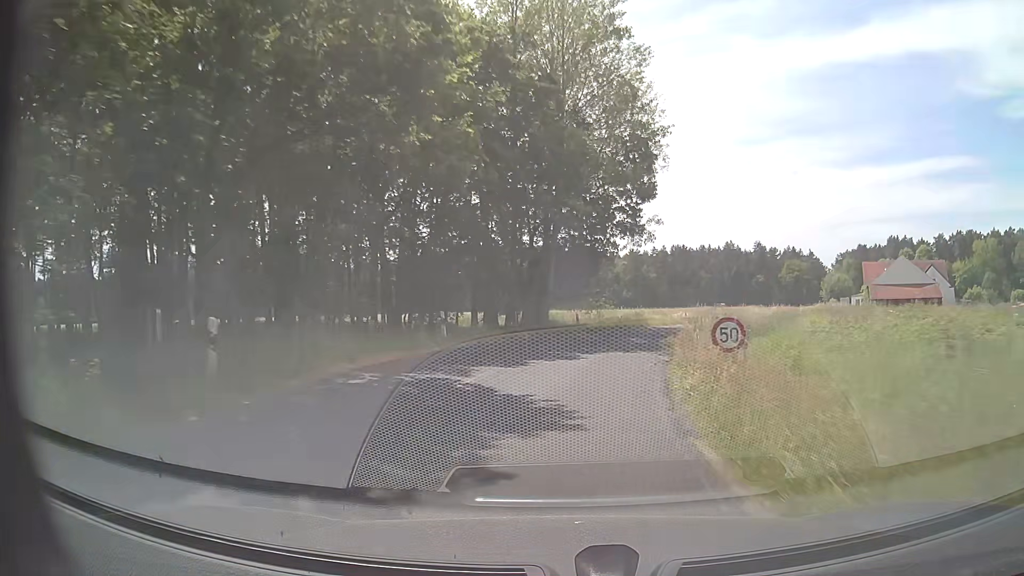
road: secondary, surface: asphalt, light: Day
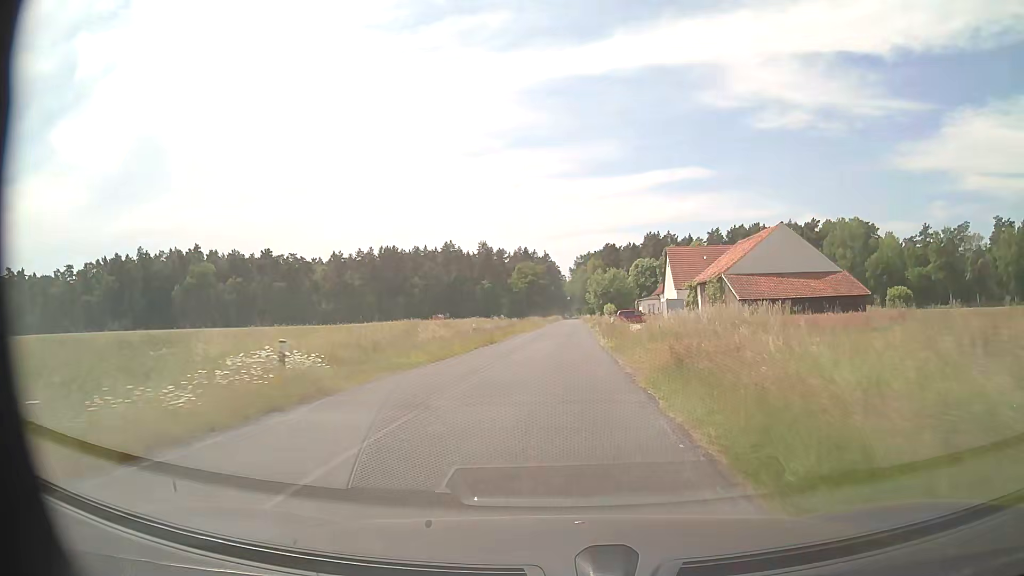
(+9.4, +42.7) m; +24°
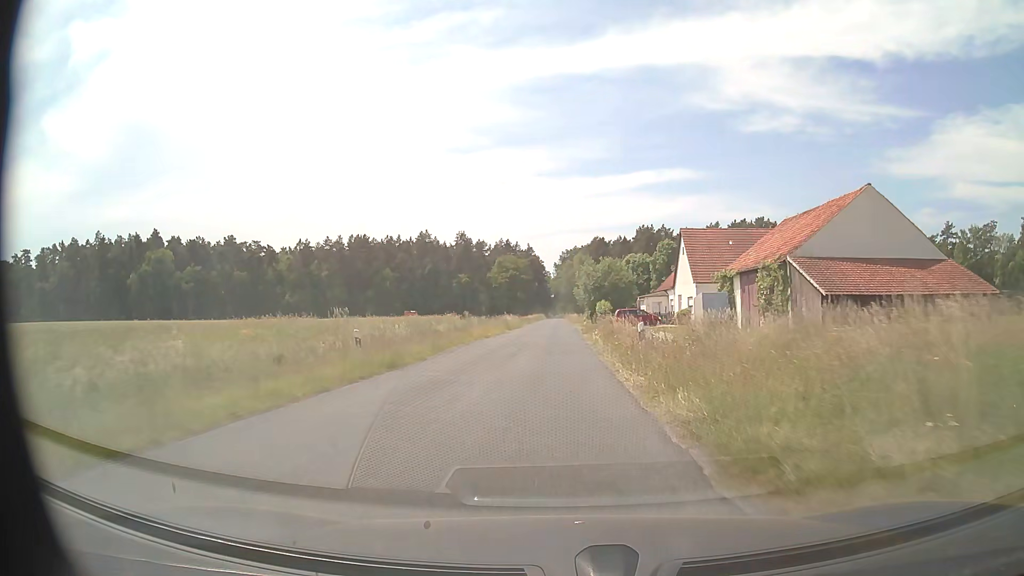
(+0.3, +18.2) m; +2°
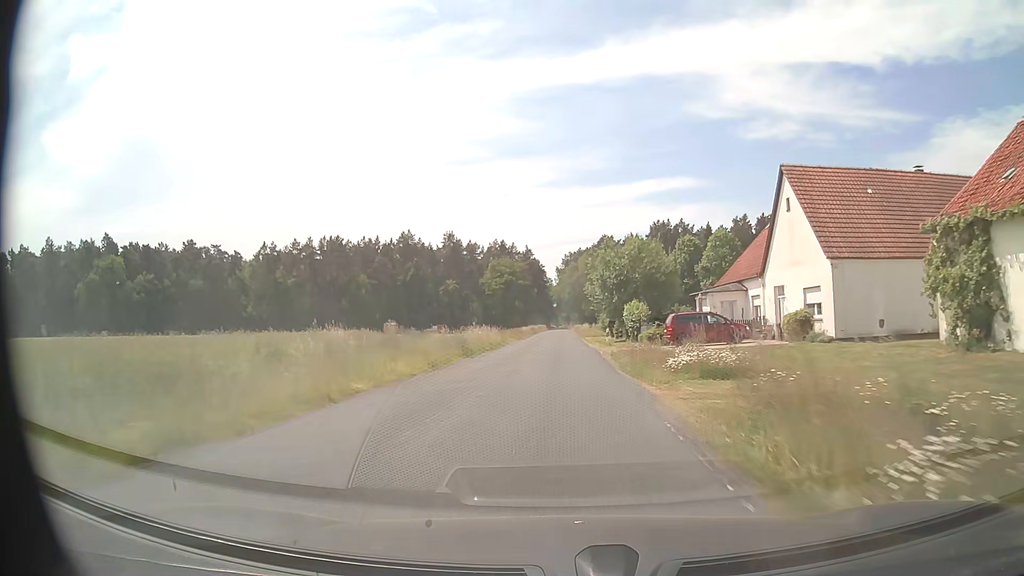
(0.0, +28.0) m; -1°
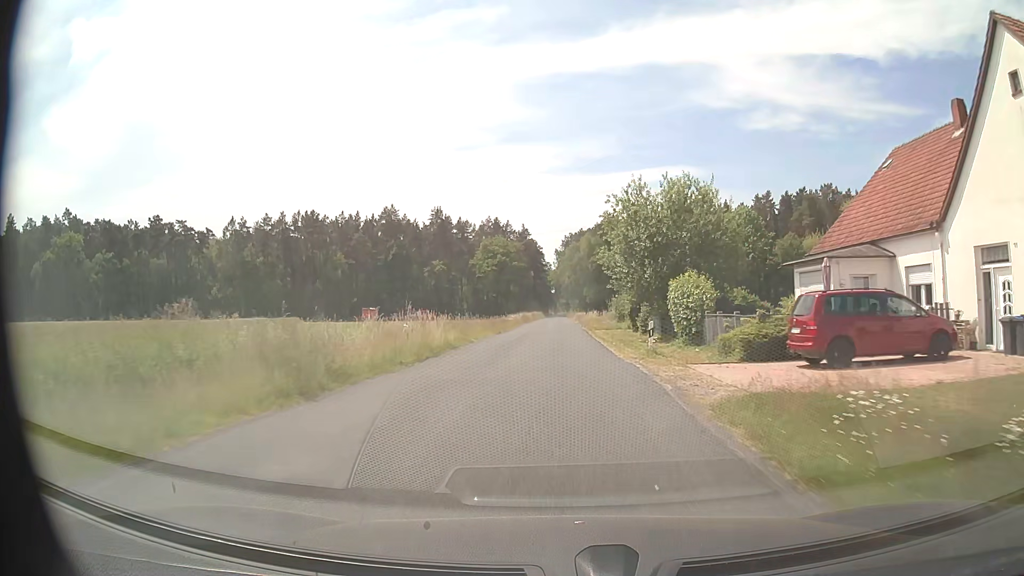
(+0.1, +18.8) m; 0°
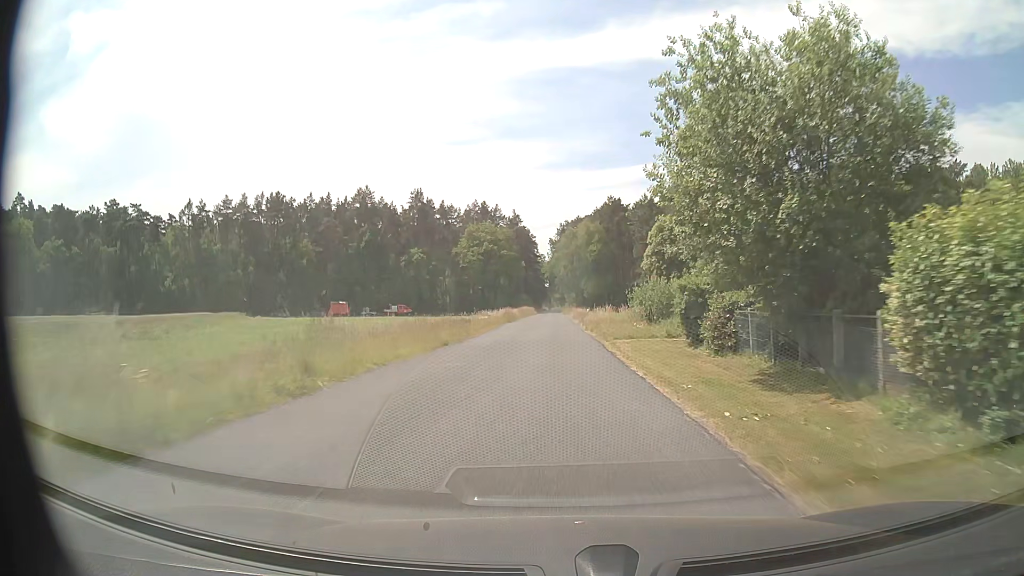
(0.0, +19.0) m; +1°
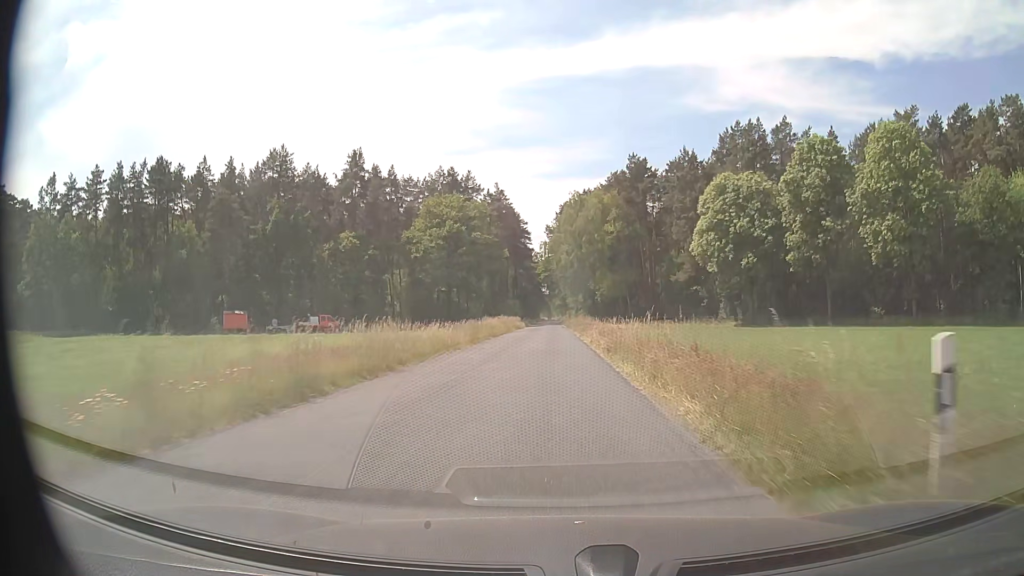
(-0.1, +47.7) m; 0°
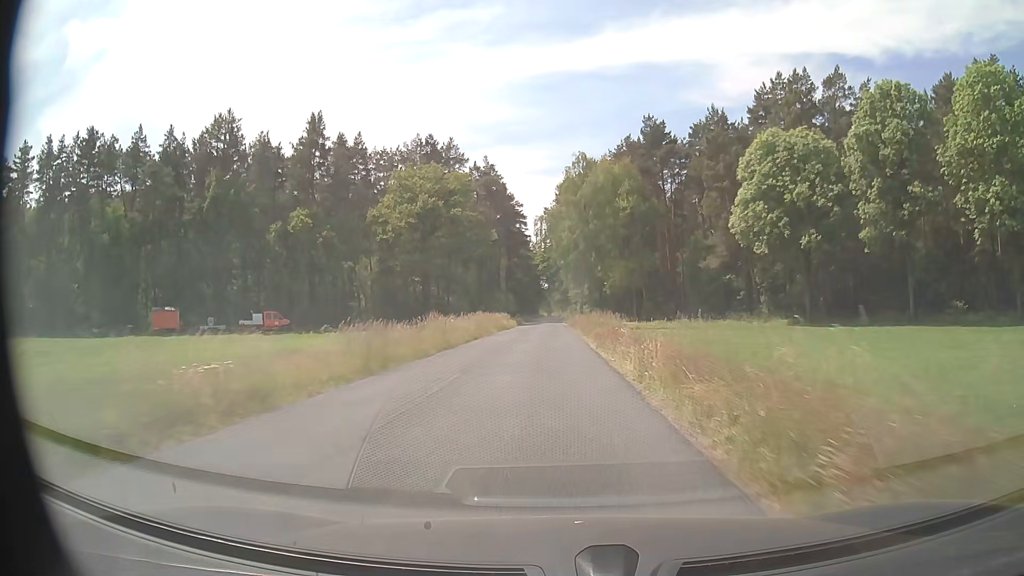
(0.0, +18.9) m; 0°
(0, +10) (0, +20) (0, +30) (0, +40) (0, +50) (0, +60) (0, +70) (0, +80) (-1, +90) (-1, +100) m
